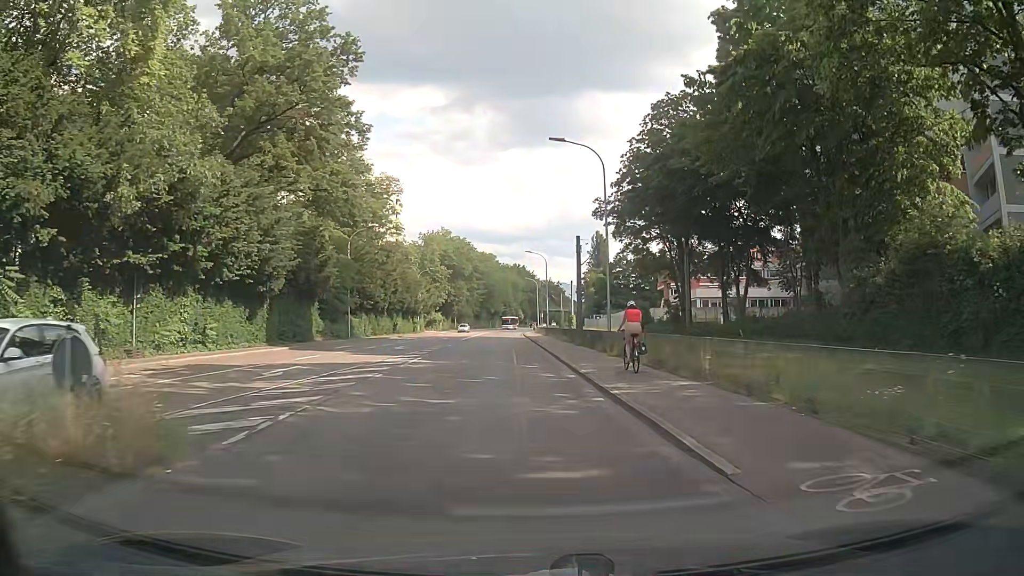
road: secondary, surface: asphalt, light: Day
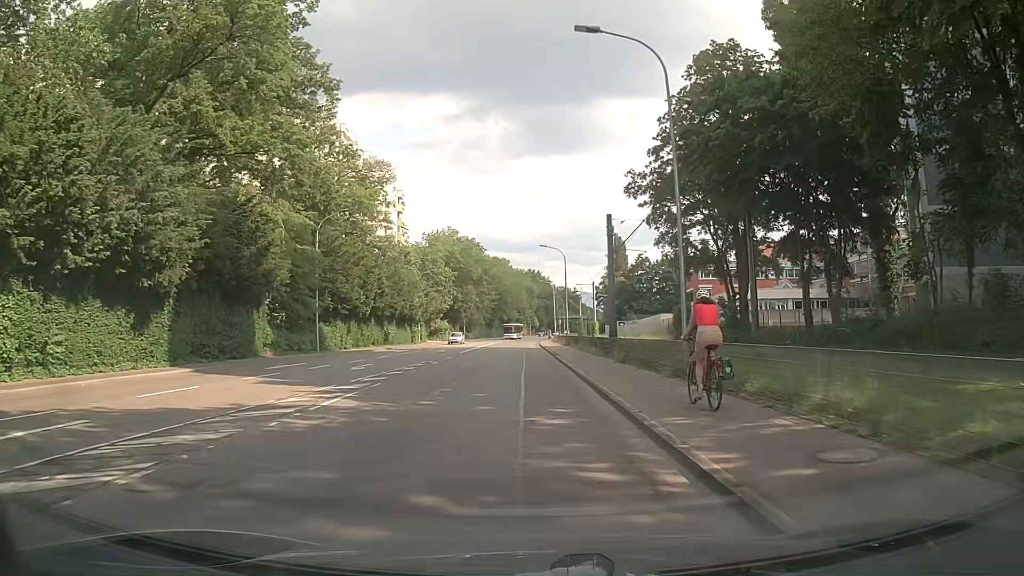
(-0.1, +12.1) m; -1°
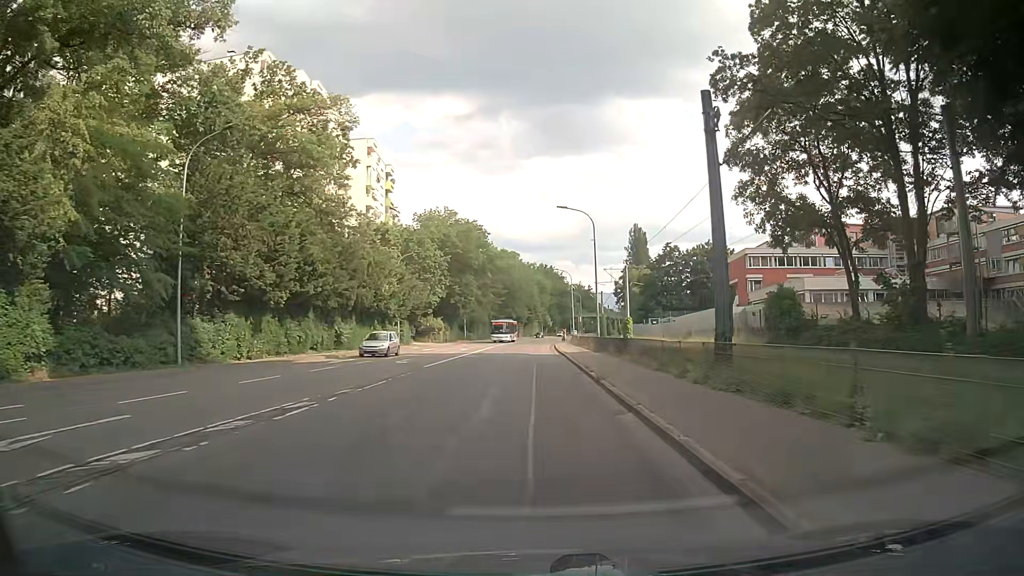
(-0.4, +19.5) m; -2°
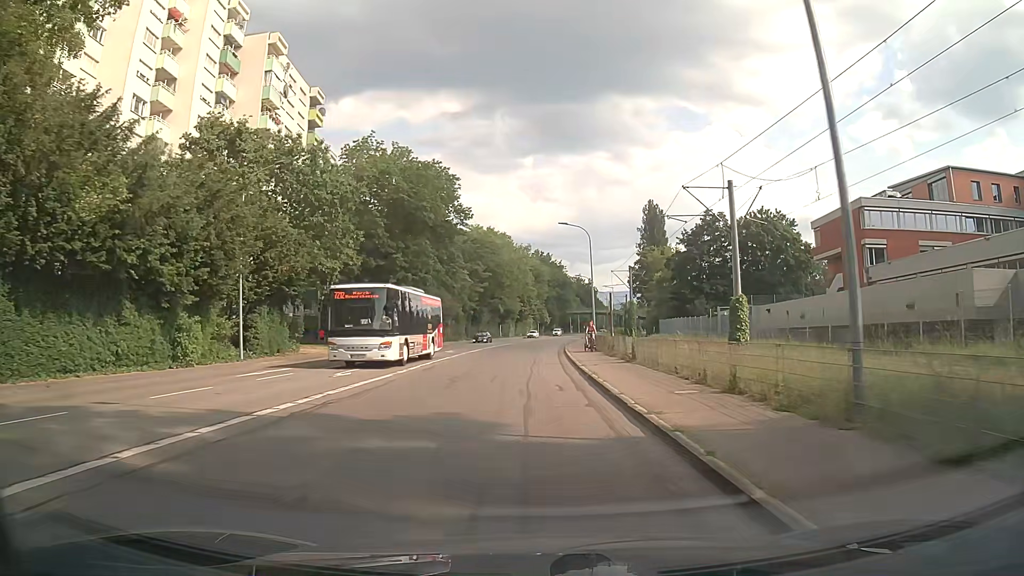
(+0.6, +35.2) m; +1°
(0, +10) (0, +20) (0, +30) (0, +40) (+1, +50) (+1, +60) (+2, +70) (+3, +80) (+4, +90) (+5, +100) m
